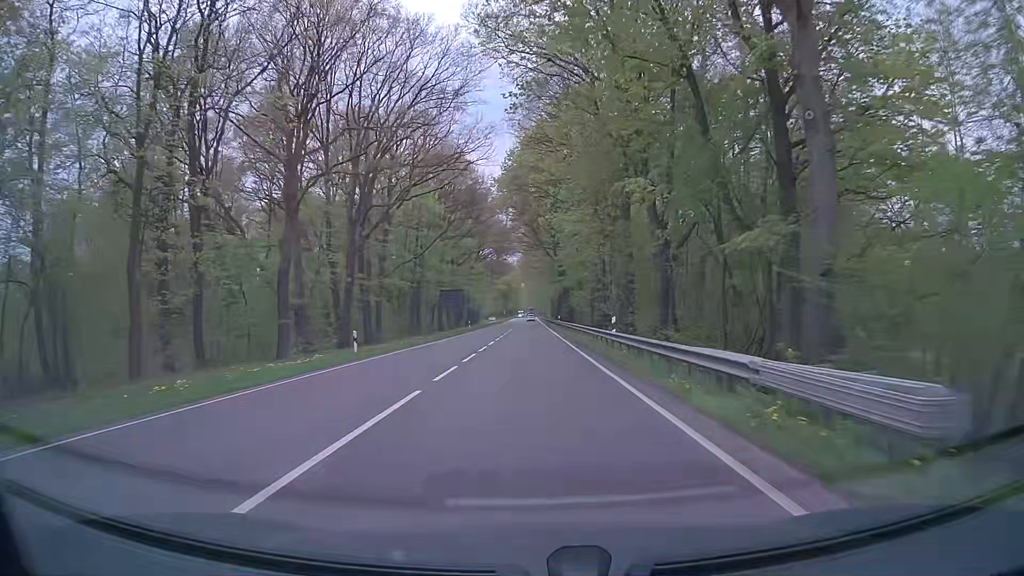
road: primary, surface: asphalt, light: Day
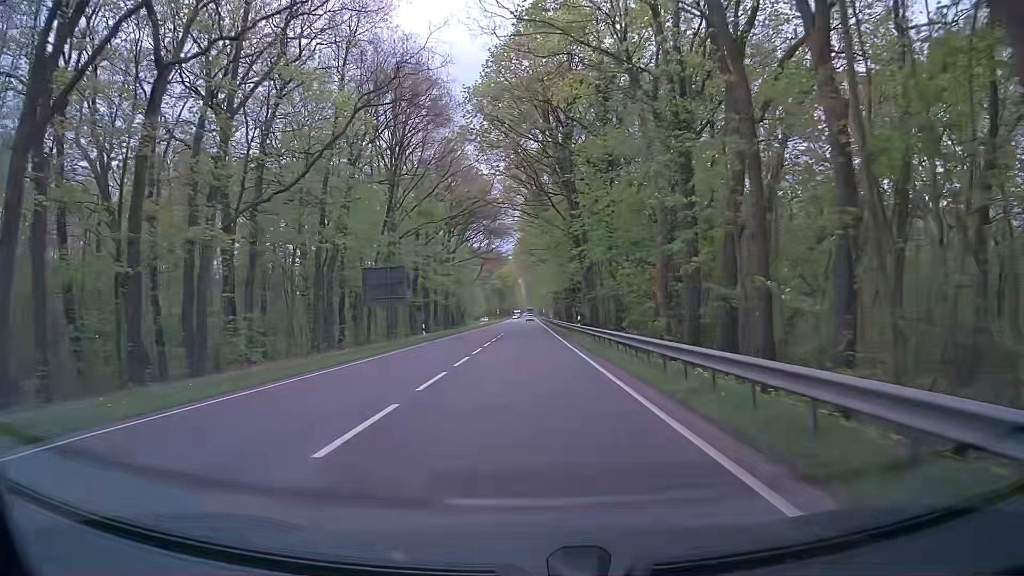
(+0.1, +32.2) m; +1°
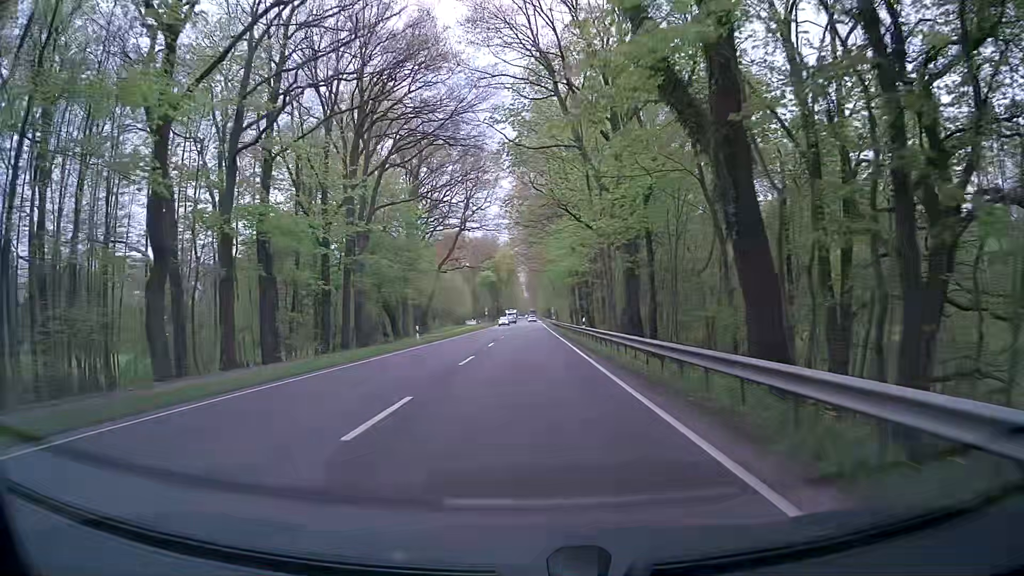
(-0.6, +53.6) m; -1°
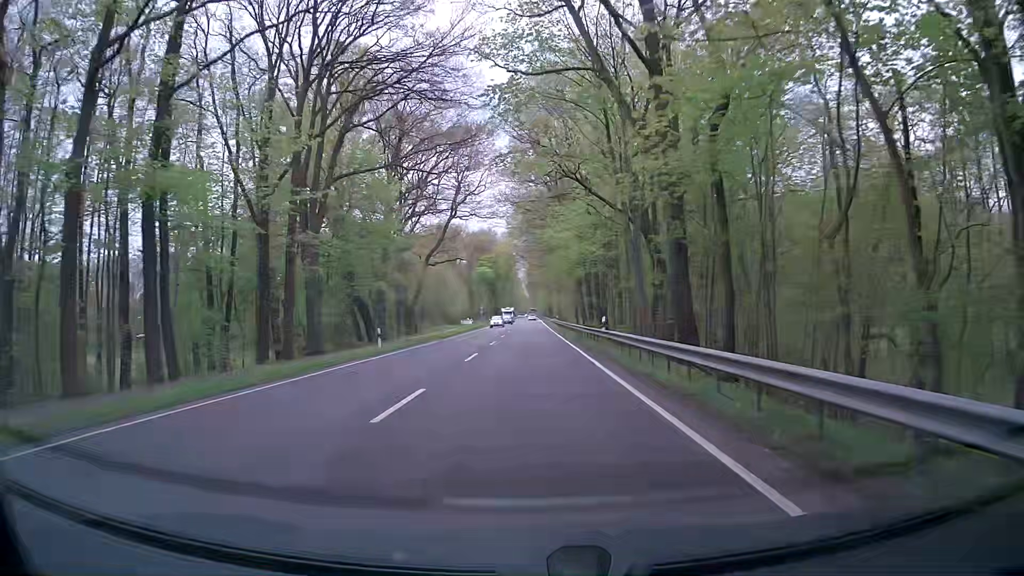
(0.0, +10.7) m; 0°
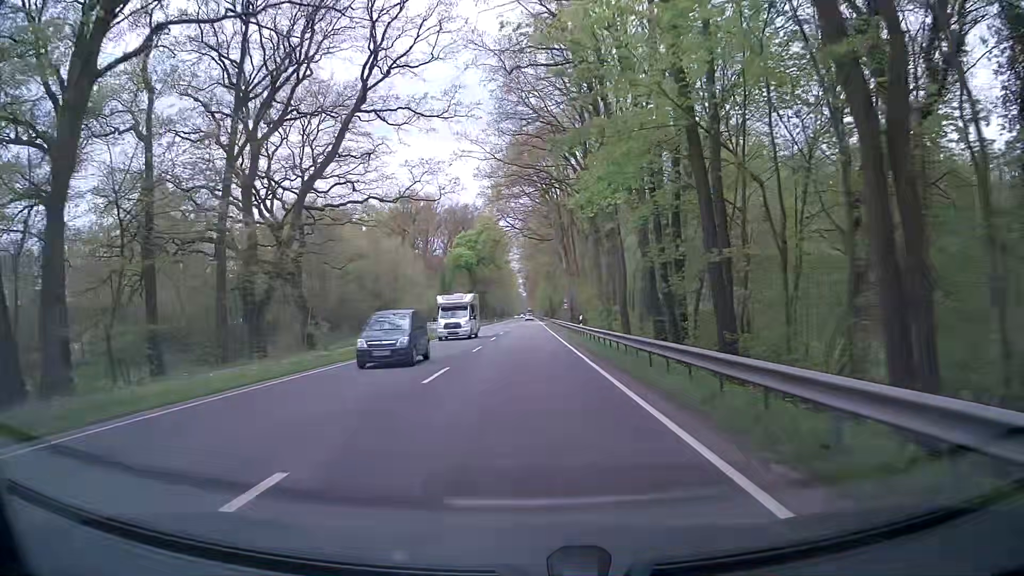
(+0.2, +42.9) m; 0°
